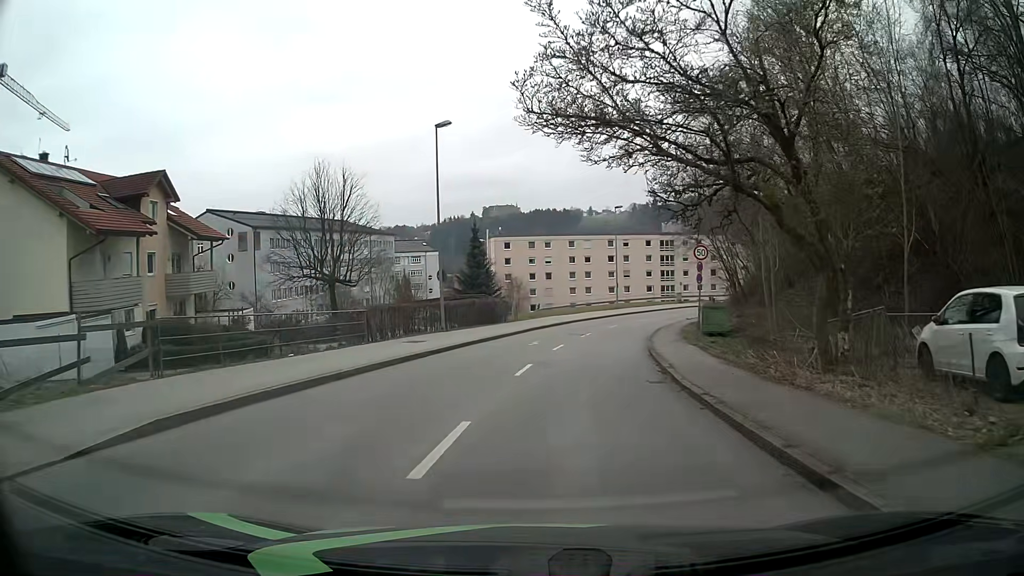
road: tertiary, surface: asphalt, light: Day
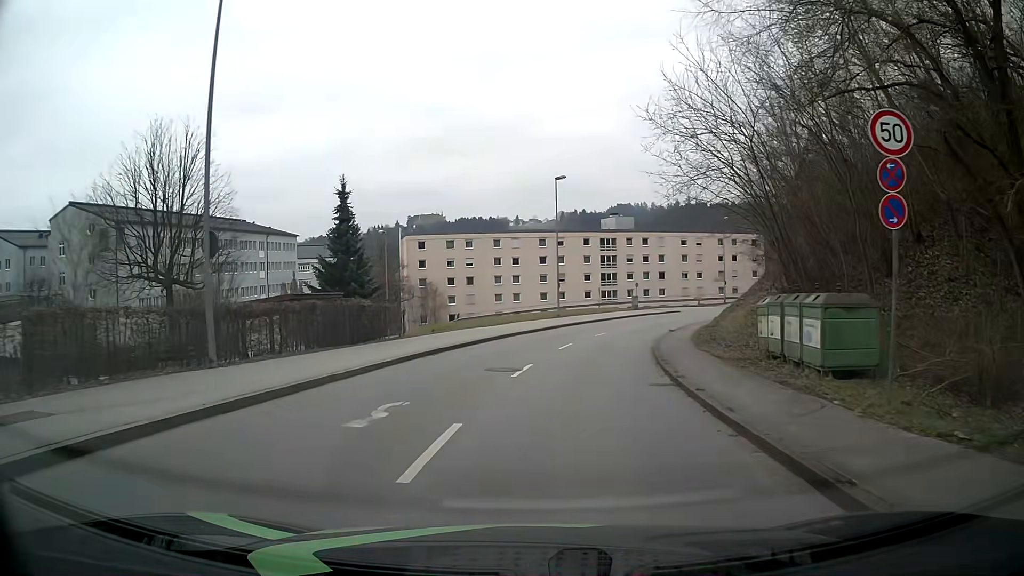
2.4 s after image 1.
(+0.8, +17.9) m; +6°
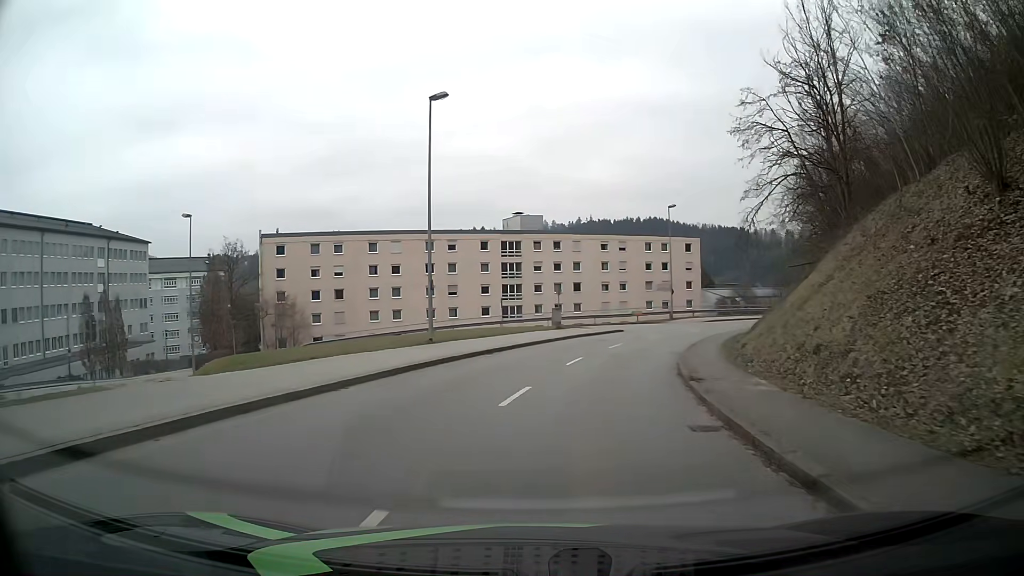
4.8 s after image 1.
(+1.4, +21.7) m; +8°
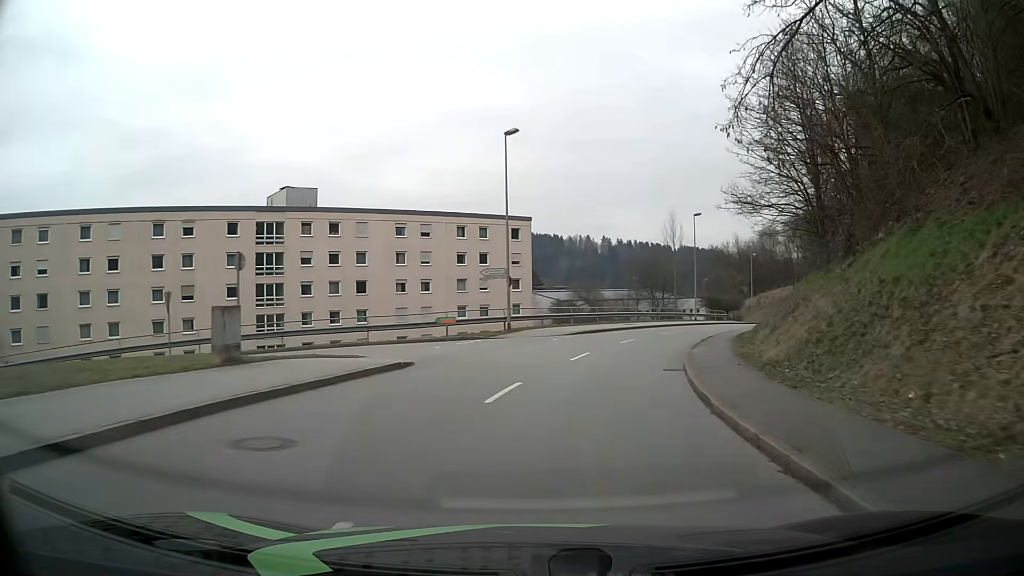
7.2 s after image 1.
(+3.7, +26.8) m; +16°
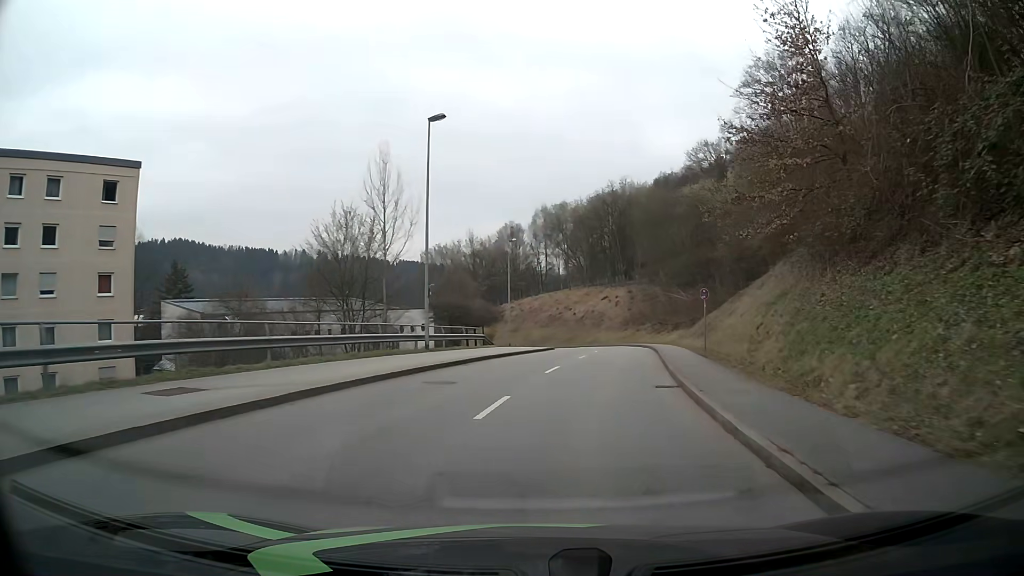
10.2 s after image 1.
(+7.3, +35.3) m; +24°
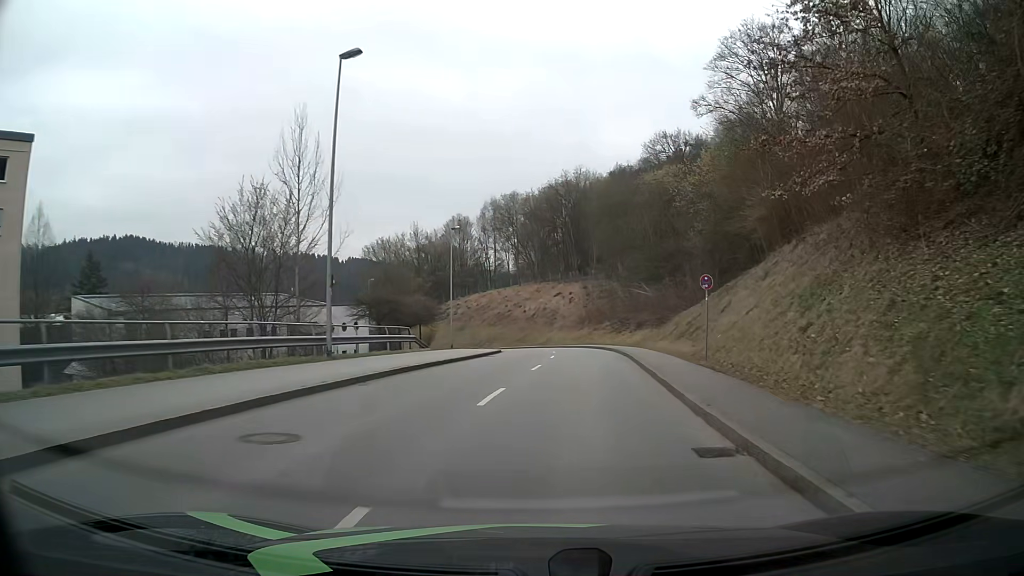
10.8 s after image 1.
(+0.3, +7.4) m; +4°
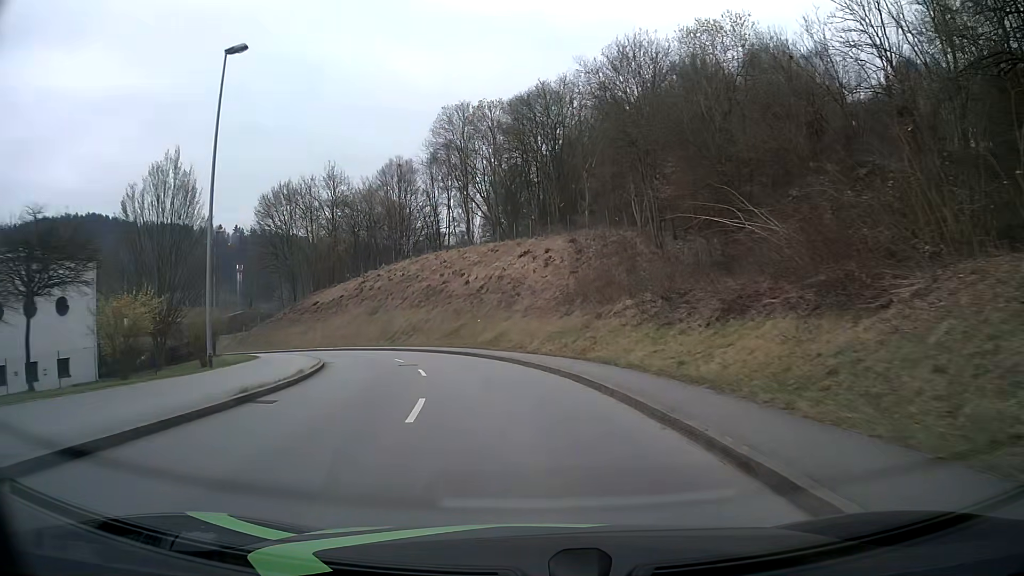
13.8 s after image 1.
(+2.3, +37.7) m; +1°
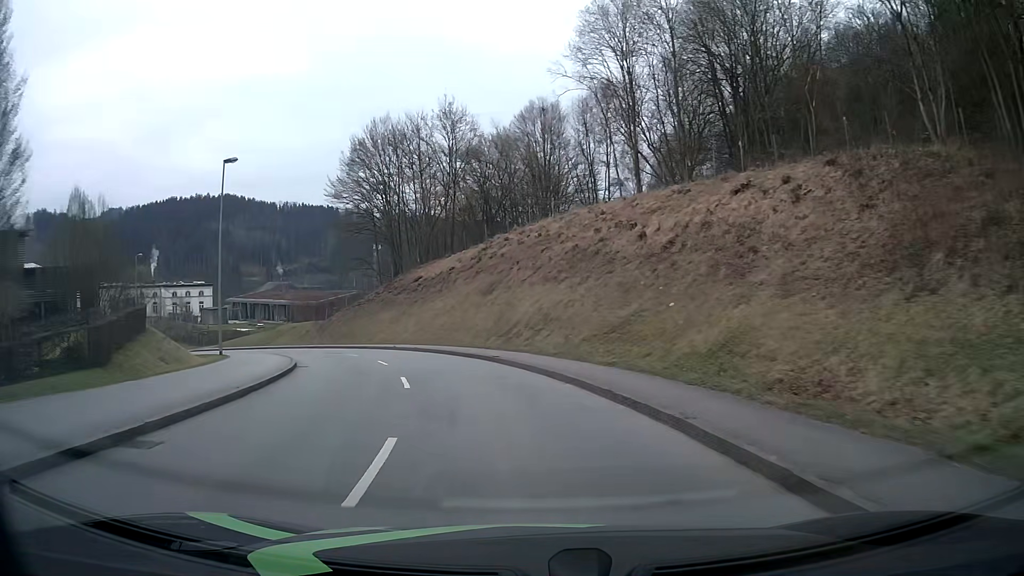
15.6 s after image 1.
(-2.5, +22.6) m; -14°
(-1, +10) (-3, +20) (-6, +29) (-10, +38) (-15, +47) (-22, +54) (-29, +61) (-38, +67) (-46, +72) (-55, +77) m
